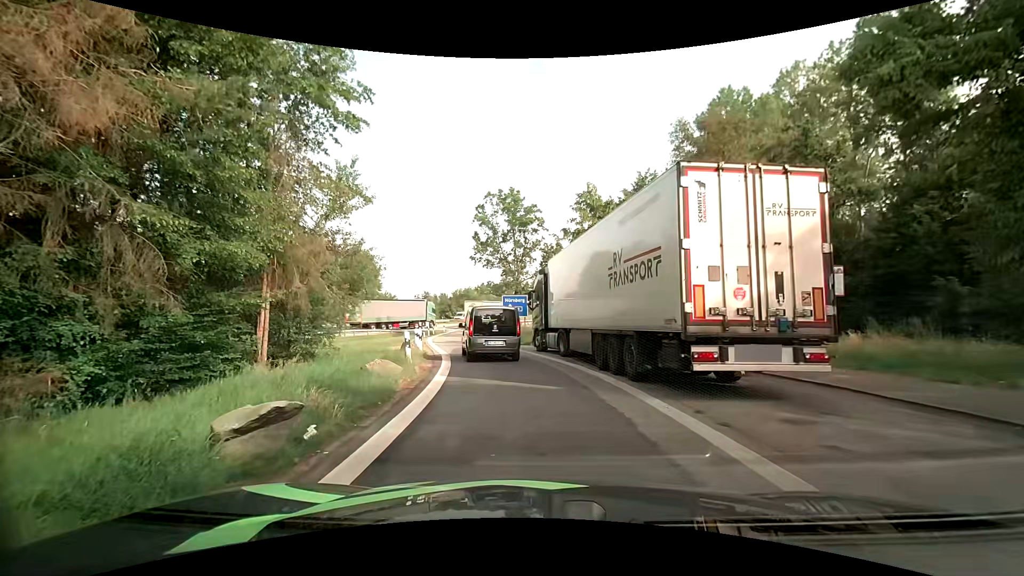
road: service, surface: asphalt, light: Day
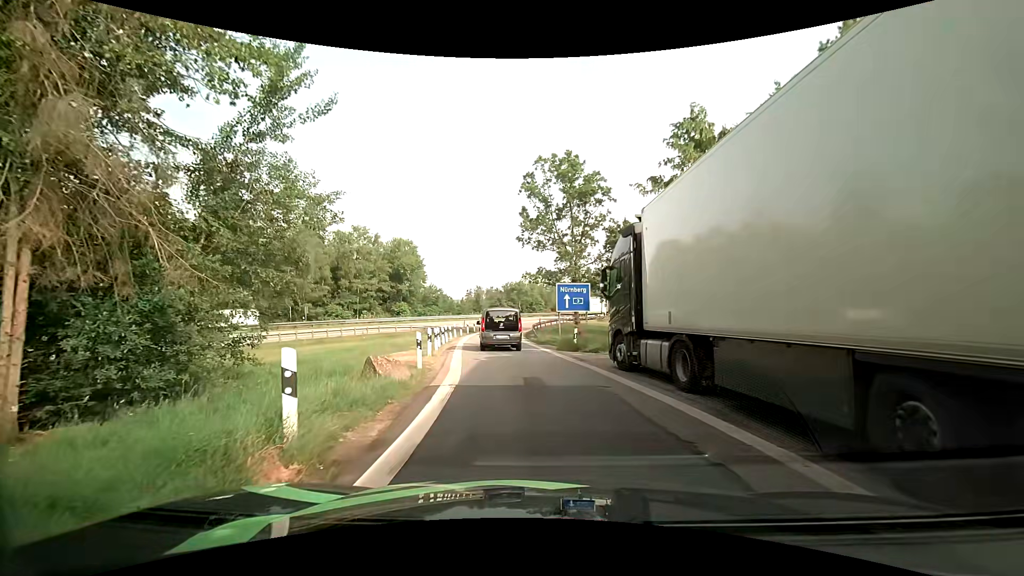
(-0.4, +9.7) m; -5°
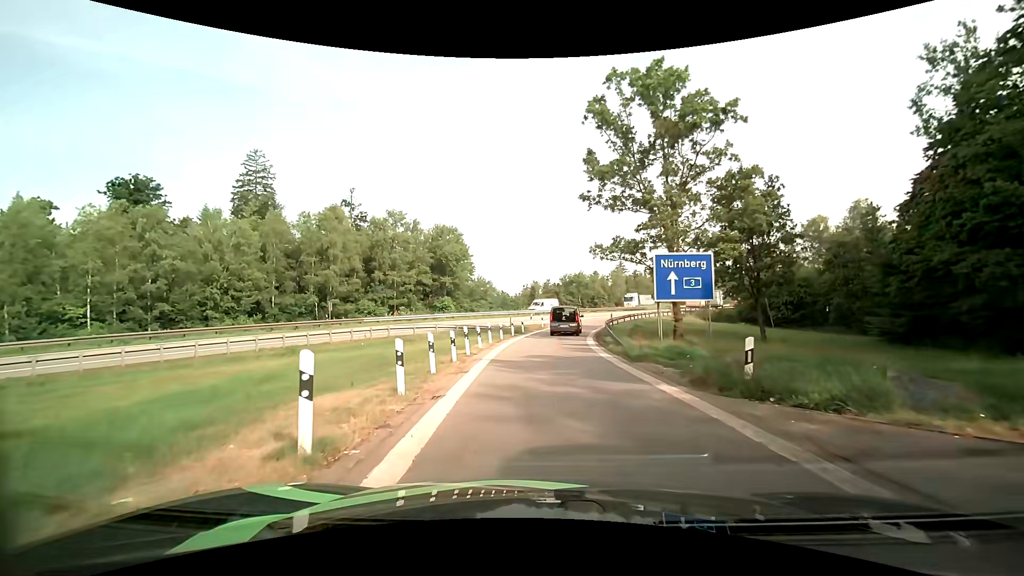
(-0.7, +13.2) m; -7°
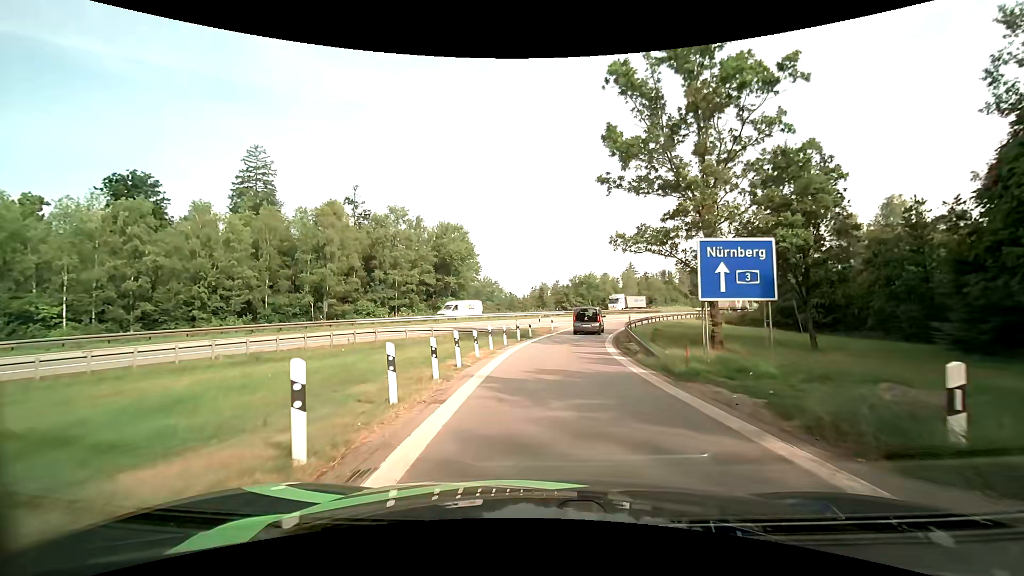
(0.0, +4.1) m; 0°
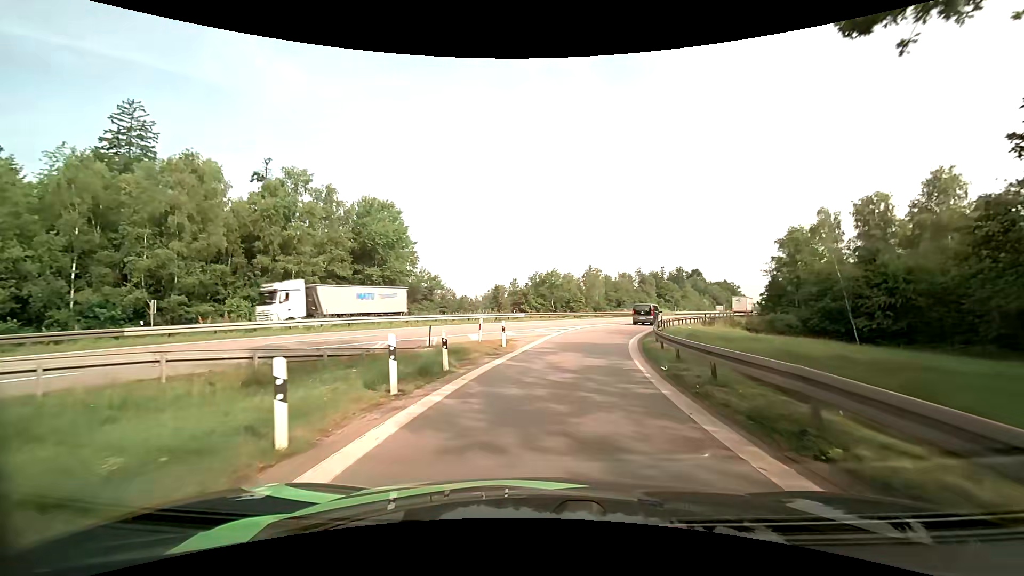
(+0.5, +19.0) m; +5°
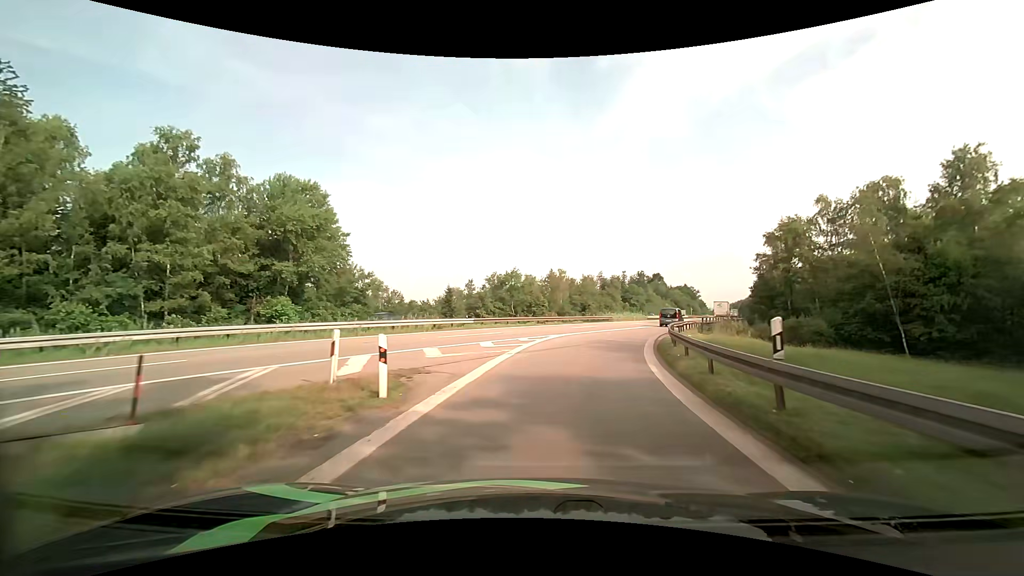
(+0.5, +11.4) m; +5°
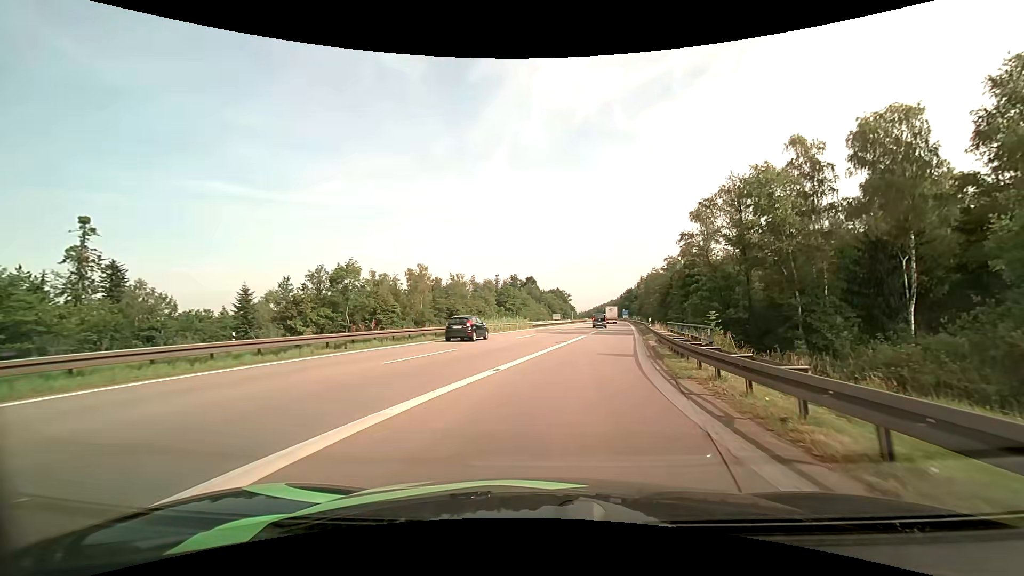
(+2.9, +25.1) m; +14°
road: motorway_link
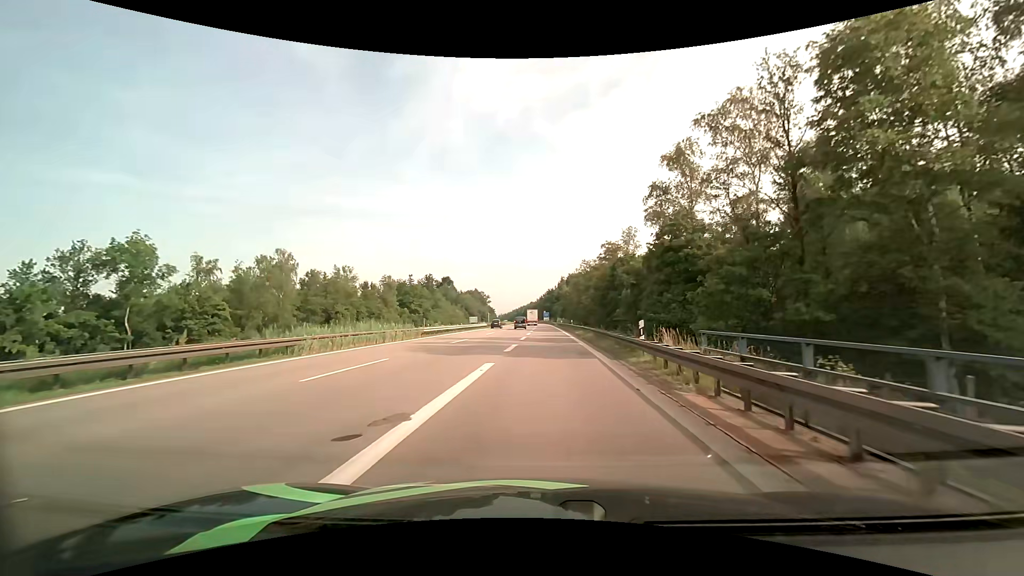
(+2.0, +20.7) m; +9°
(0, +10) (0, +20) (0, +30) (+1, +40) (+1, +50) (+1, +60) (+1, +70) (+1, +80) (+1, +90) (+1, +100) m
